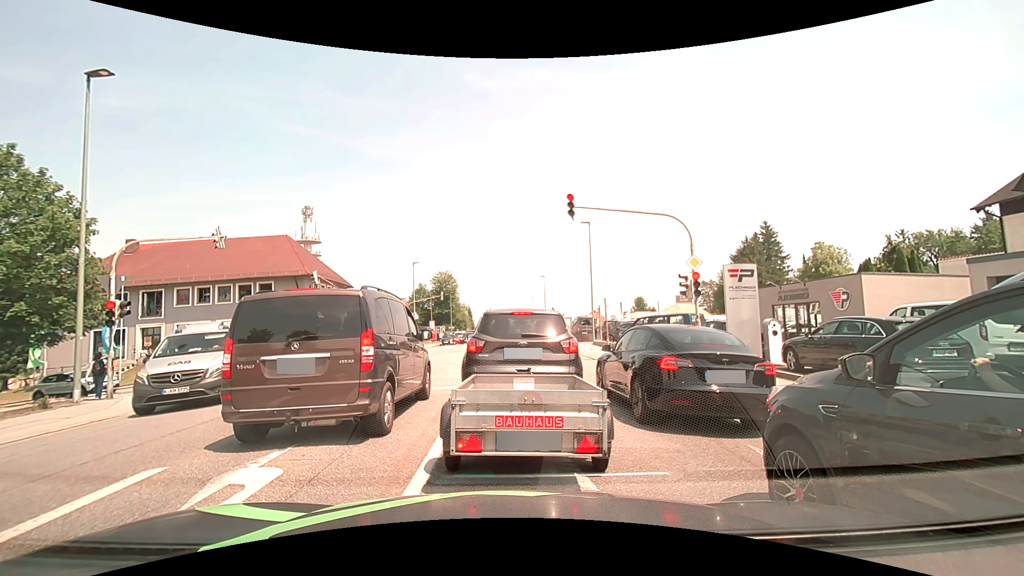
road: tertiary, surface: asphalt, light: Day
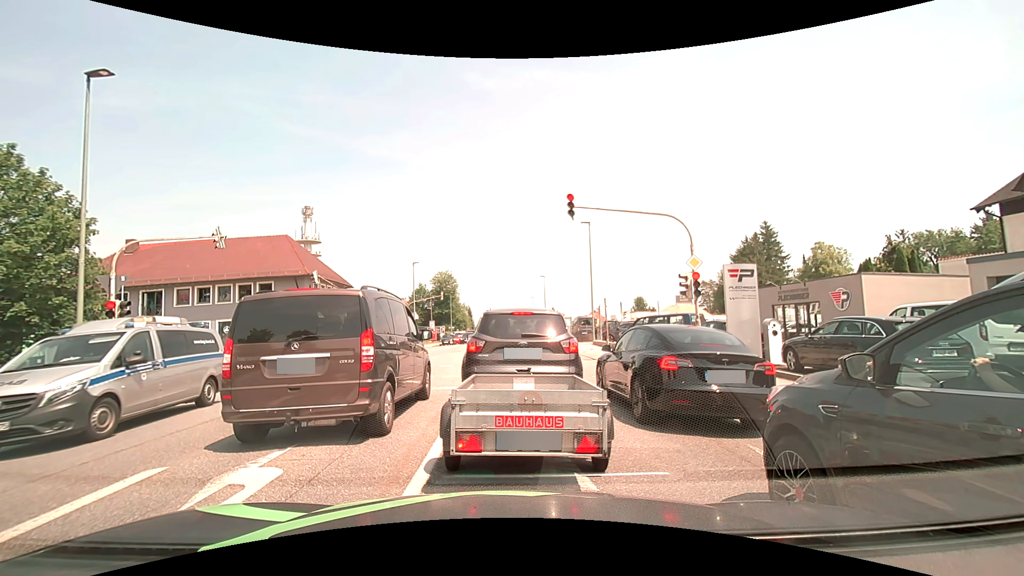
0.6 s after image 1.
(0.0, 0.0) m; 0°
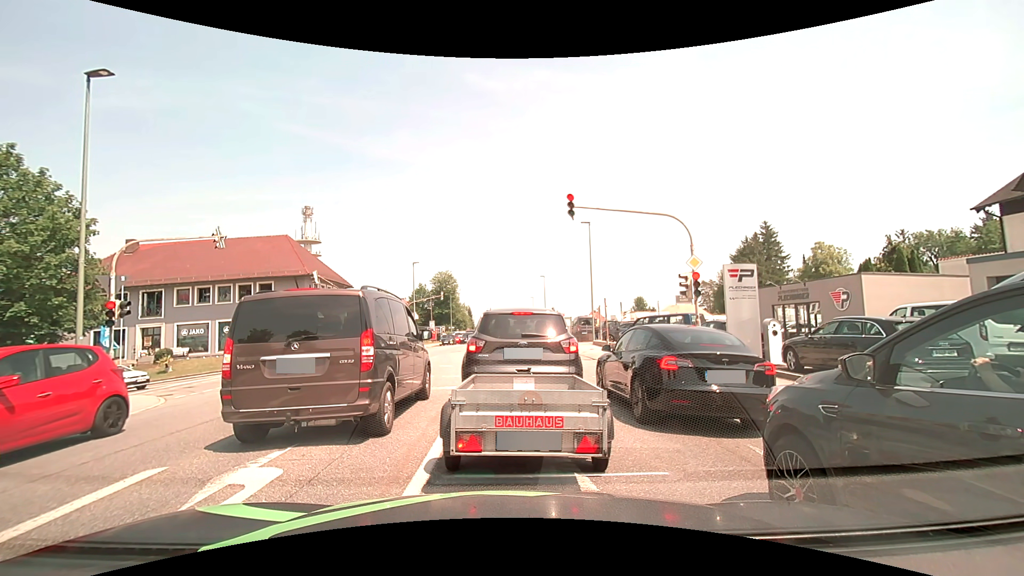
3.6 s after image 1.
(0.0, 0.0) m; 0°
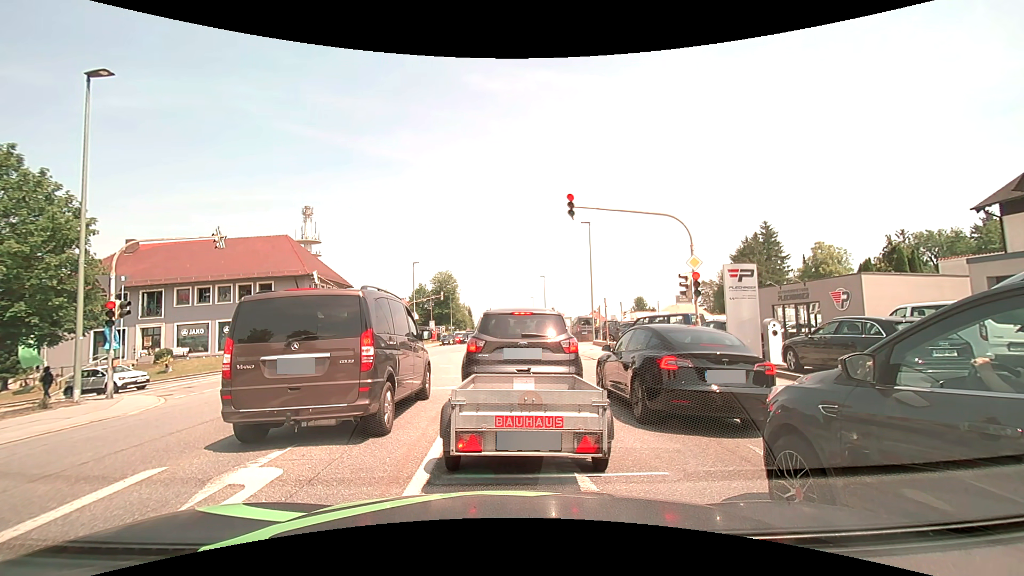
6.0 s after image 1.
(0.0, 0.0) m; 0°
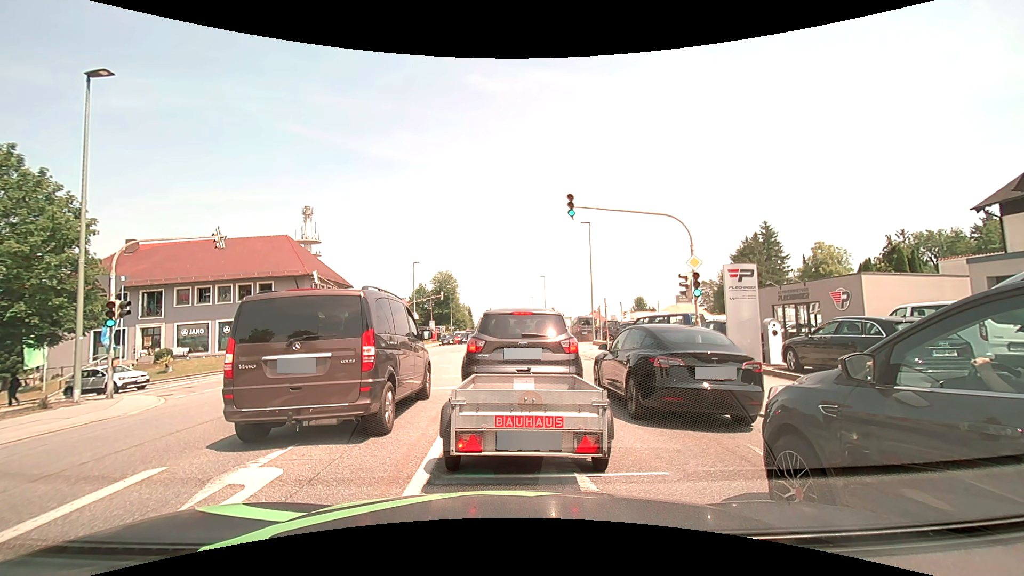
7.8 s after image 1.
(0.0, 0.0) m; 0°
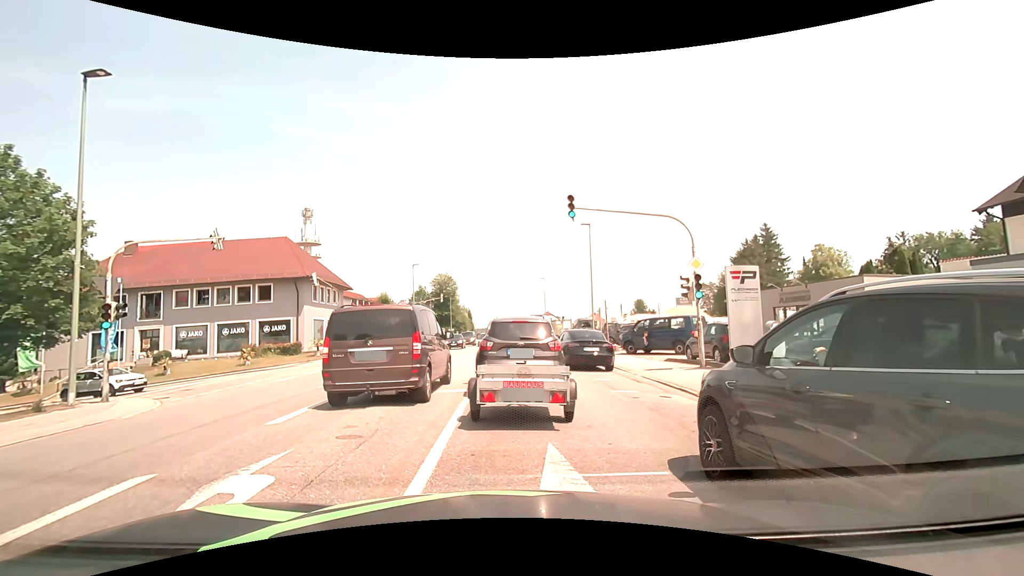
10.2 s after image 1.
(0.0, +0.2) m; 0°
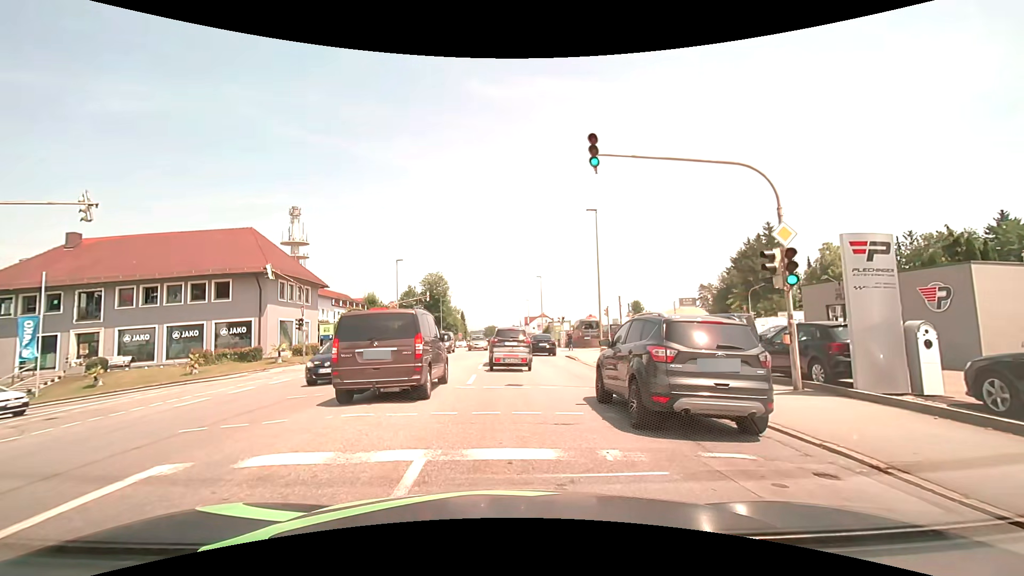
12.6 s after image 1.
(-0.2, +6.2) m; -2°
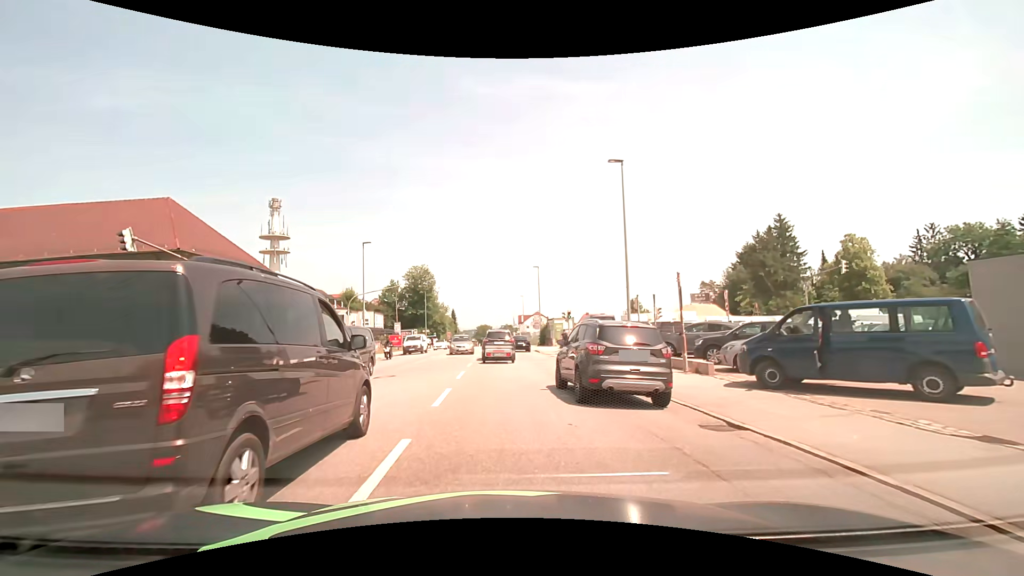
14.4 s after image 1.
(0.0, +10.6) m; 0°
(0, +10) (0, +20) (0, +30) (-1, +40) (-1, +50) (-1, +60) (-2, +70) (-2, +80) (-2, +90) (-3, +100) m
